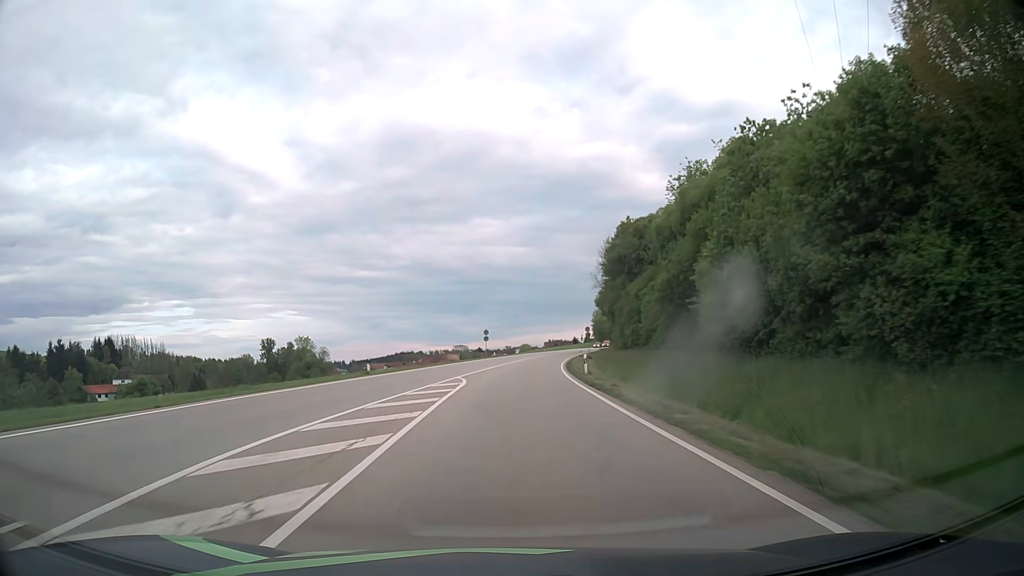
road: primary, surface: asphalt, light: Day
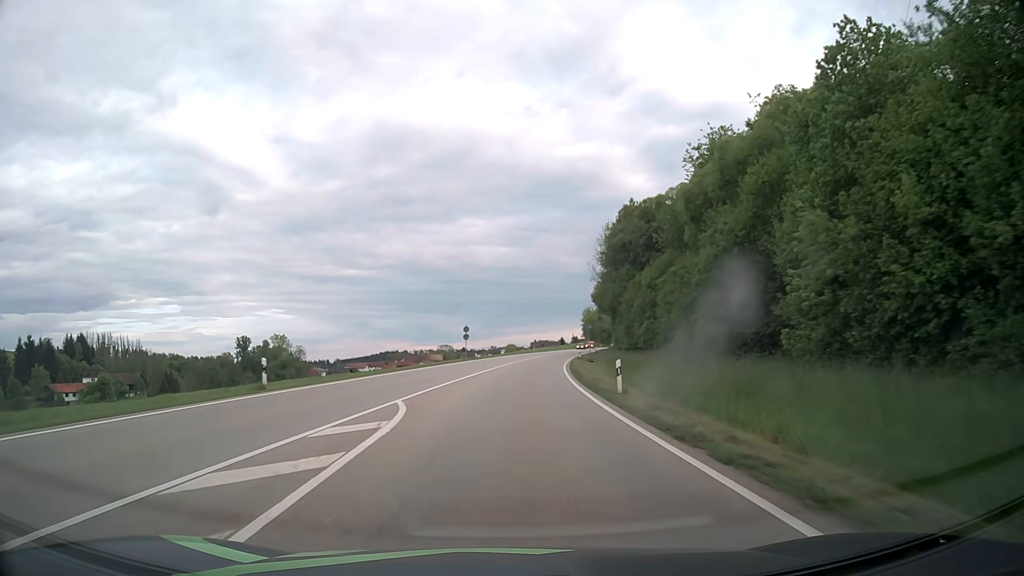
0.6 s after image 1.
(+0.1, +13.1) m; +1°
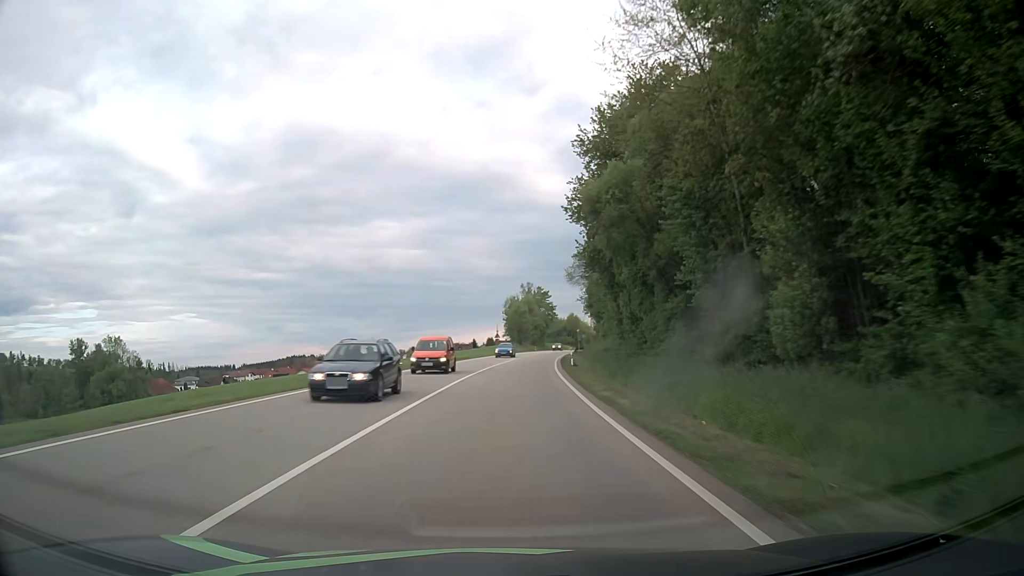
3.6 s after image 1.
(+4.5, +67.6) m; +7°
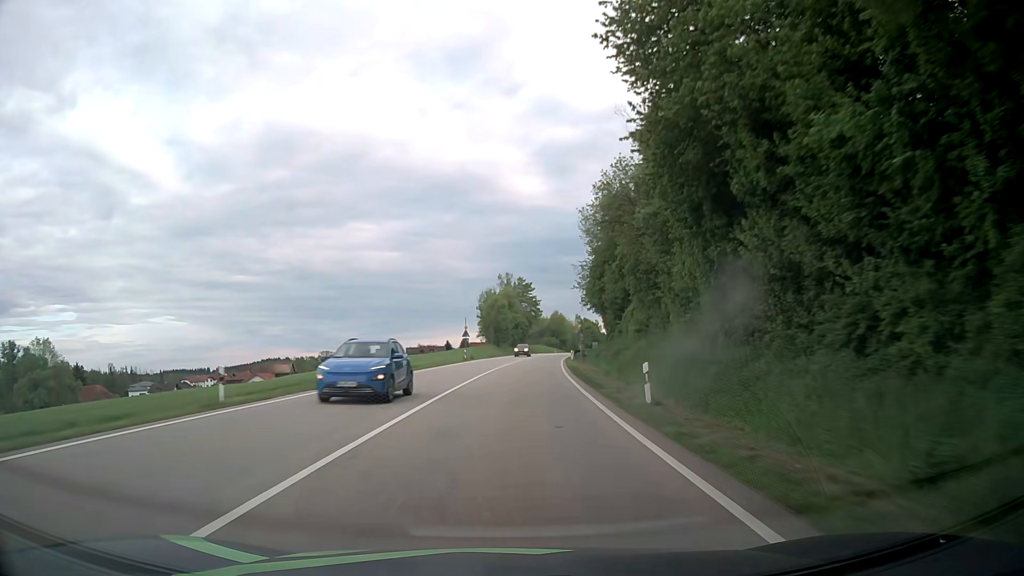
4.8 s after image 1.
(+0.7, +28.2) m; +3°
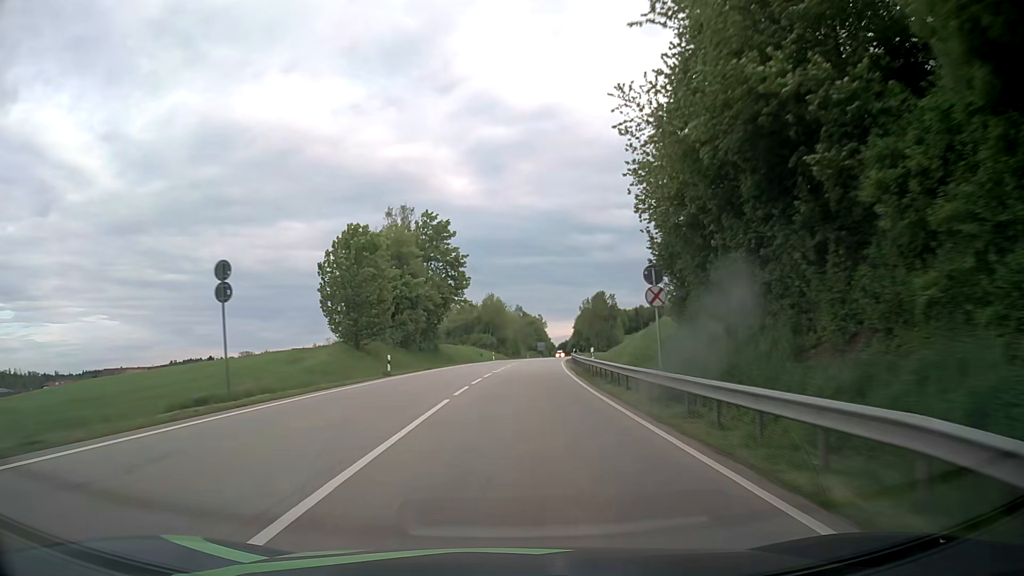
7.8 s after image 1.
(+3.5, +73.5) m; +6°
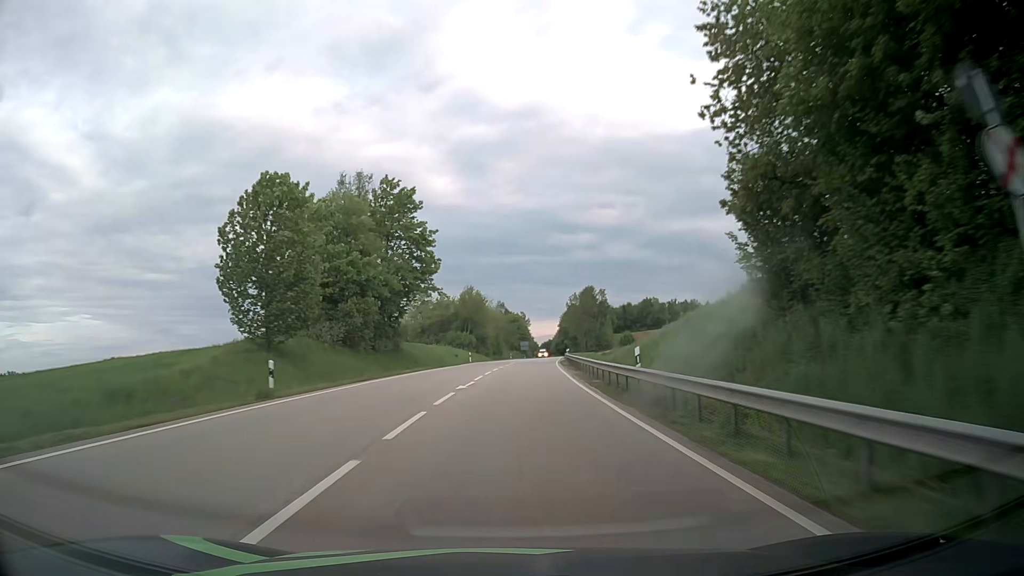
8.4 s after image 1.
(+0.2, +15.2) m; +1°
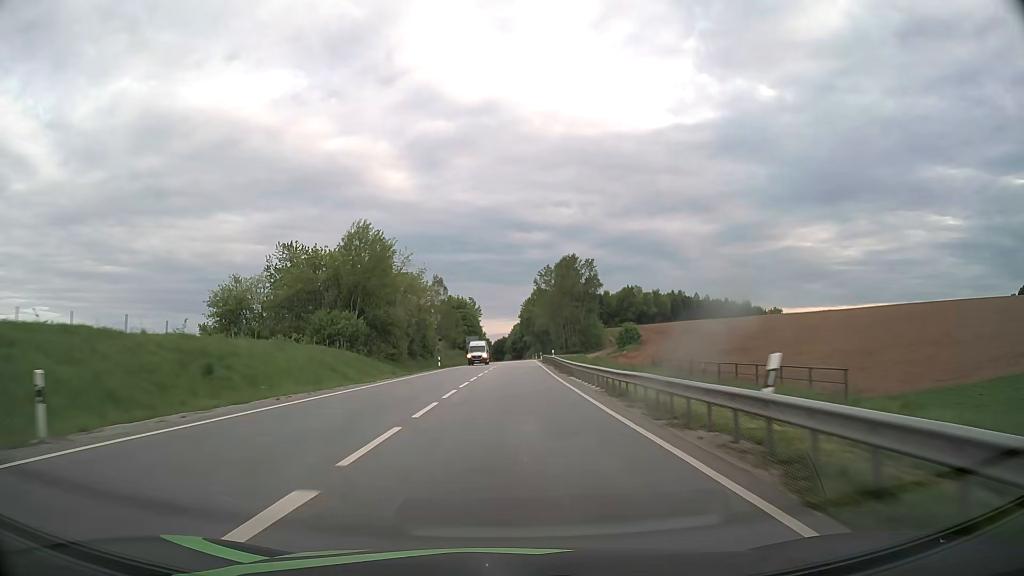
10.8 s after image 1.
(+2.7, +62.4) m; +4°
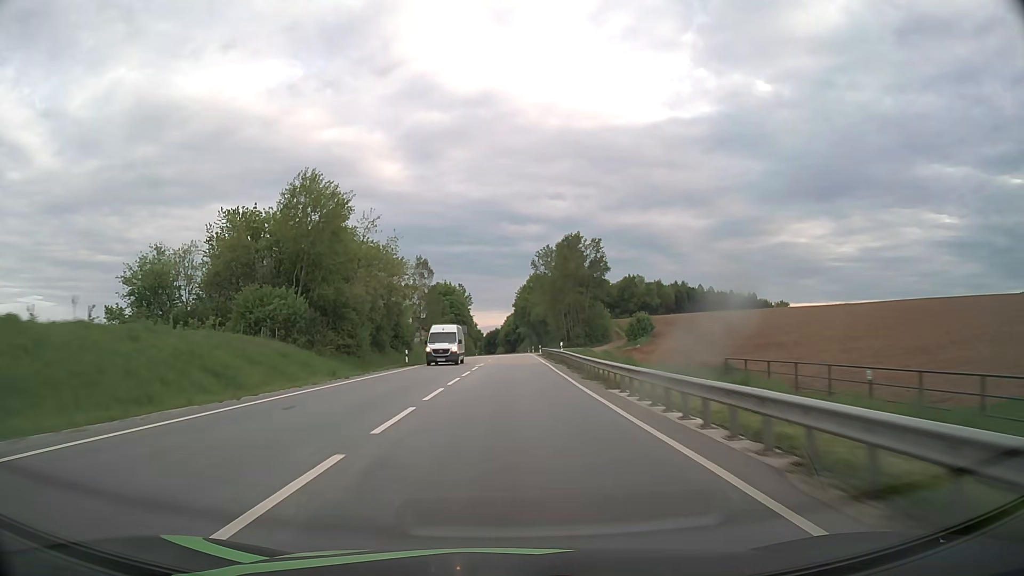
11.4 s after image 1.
(+0.1, +16.0) m; 0°
(0, +10) (0, +20) (0, +30) (0, +40) (0, +50) (+1, +60) (+1, +70) (+1, +80) (+1, +90) (+1, +100) m
